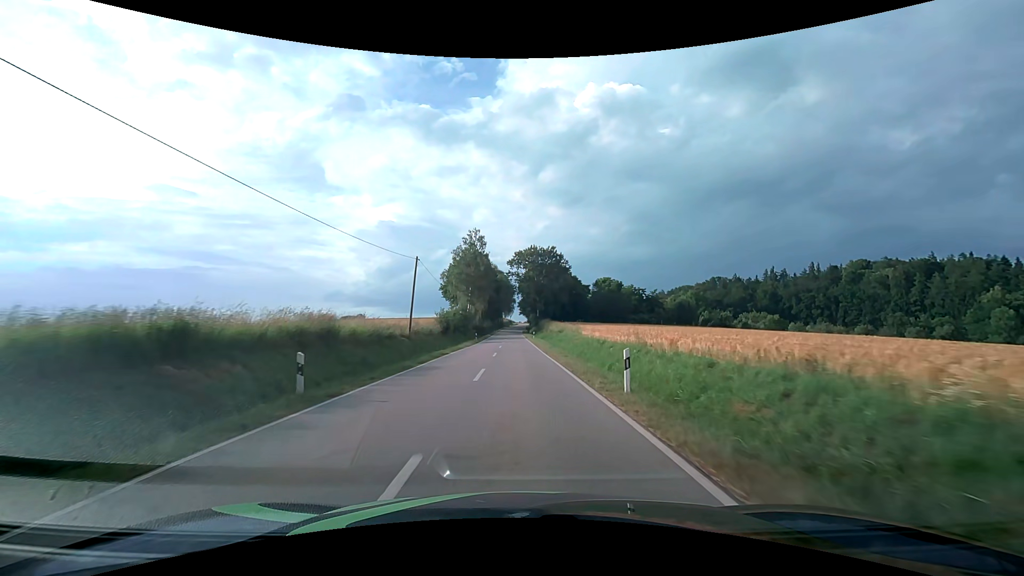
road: tertiary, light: Day
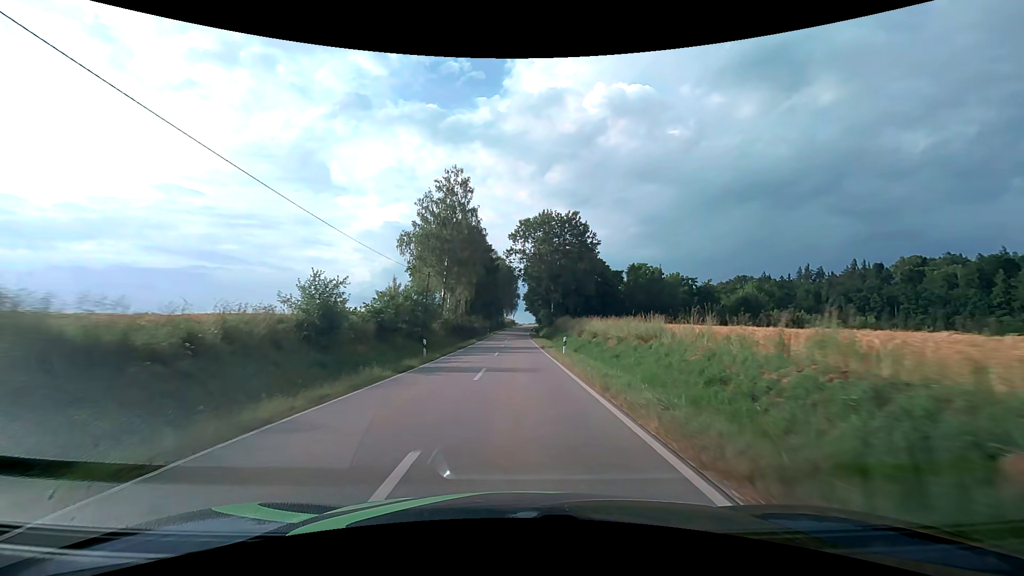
(-0.2, +36.2) m; 0°
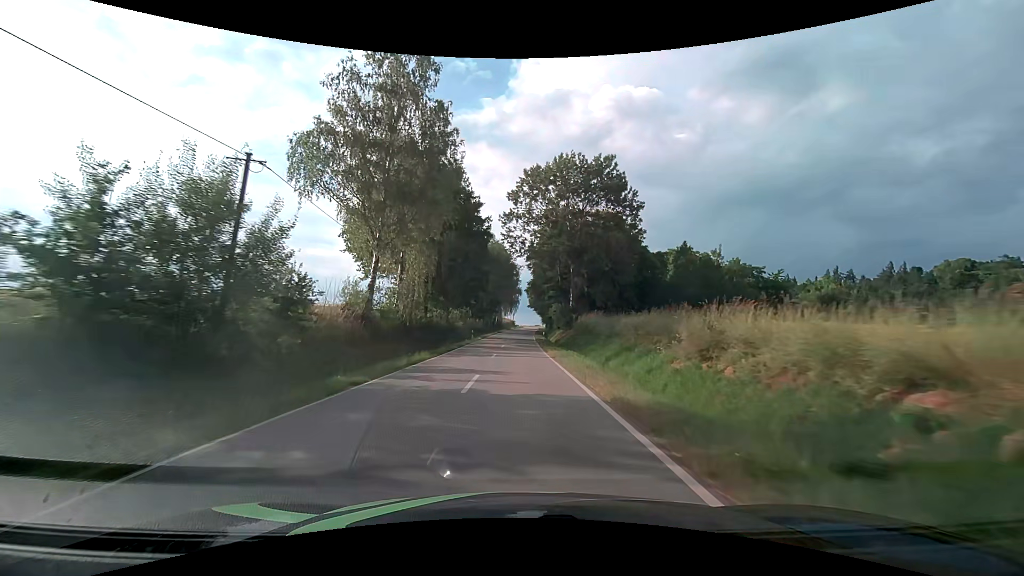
(0.0, +27.2) m; 0°
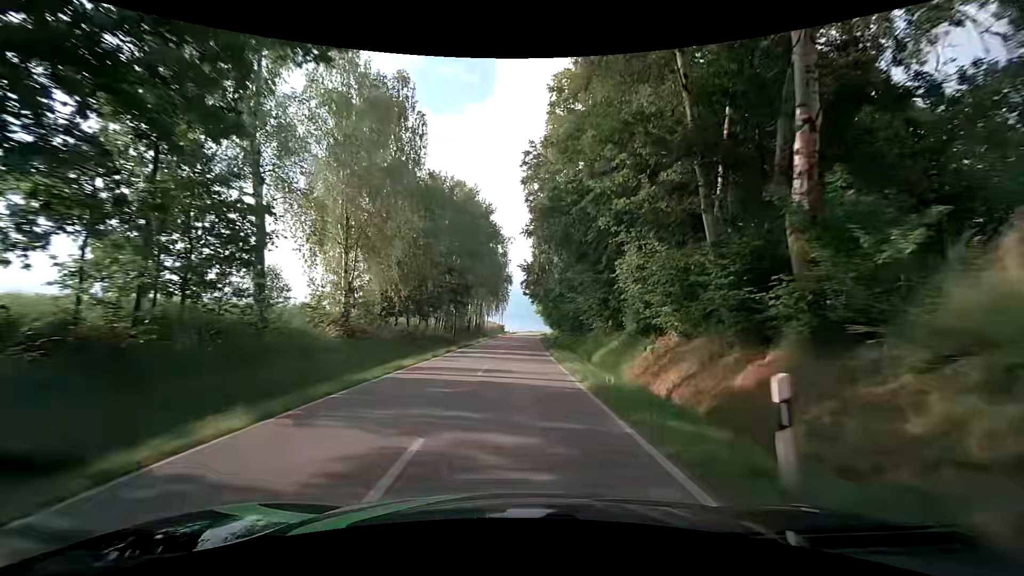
(+0.2, +44.4) m; +1°
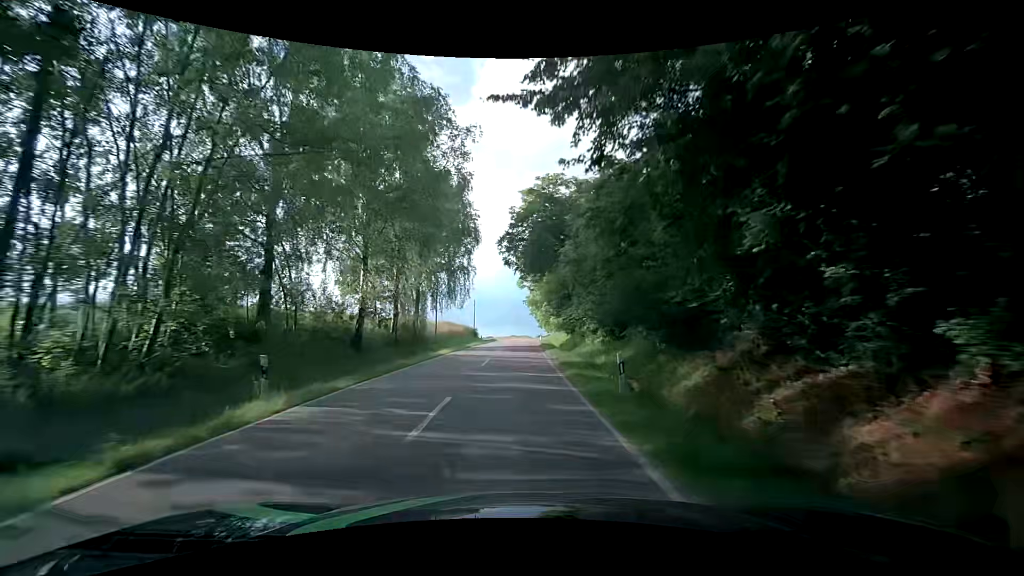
(+0.8, +44.5) m; +2°
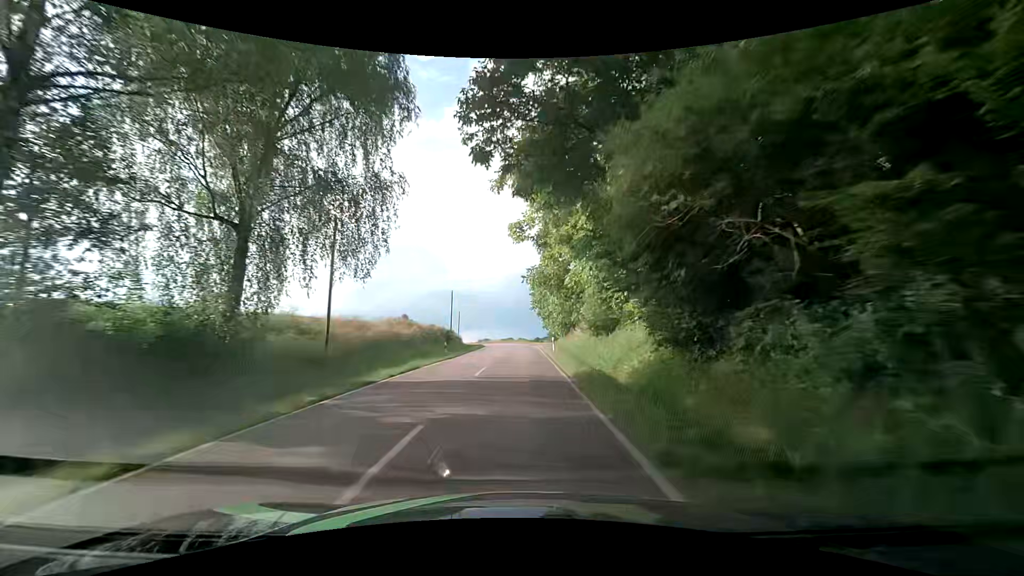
(0.0, +26.8) m; +1°
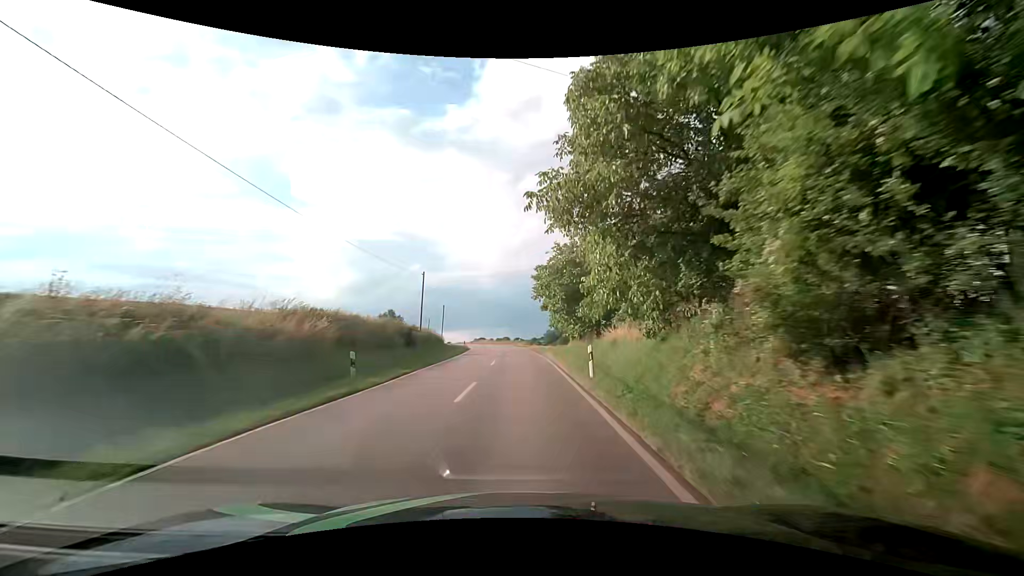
(-0.2, +17.8) m; -1°
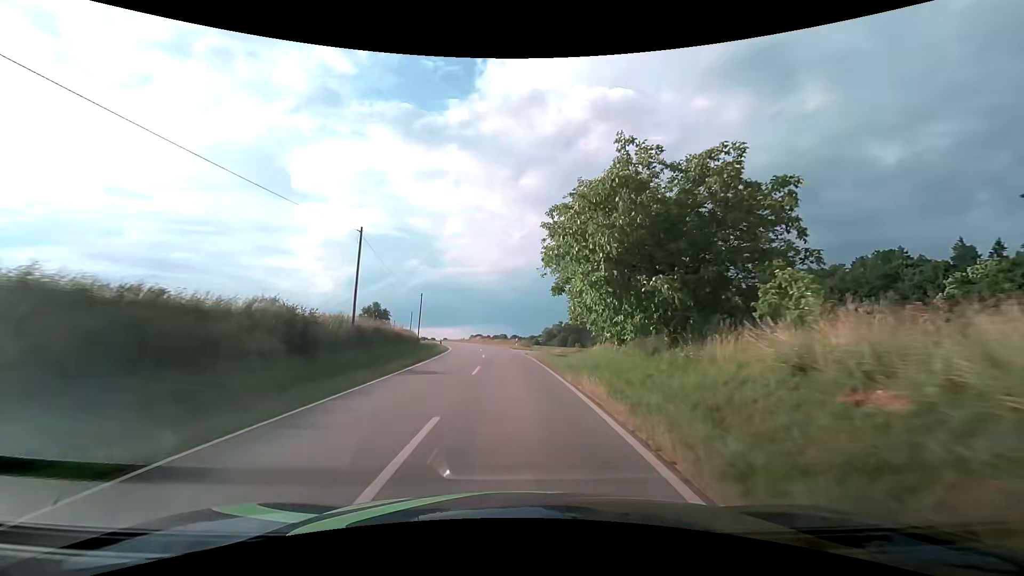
(+0.4, +17.8) m; +3°
(0, +10) (-1, +20) (-1, +30) (-2, +40) (-3, +50) (-5, +60) (-7, +70) (-9, +79) (-12, +89) (-15, +98) m
